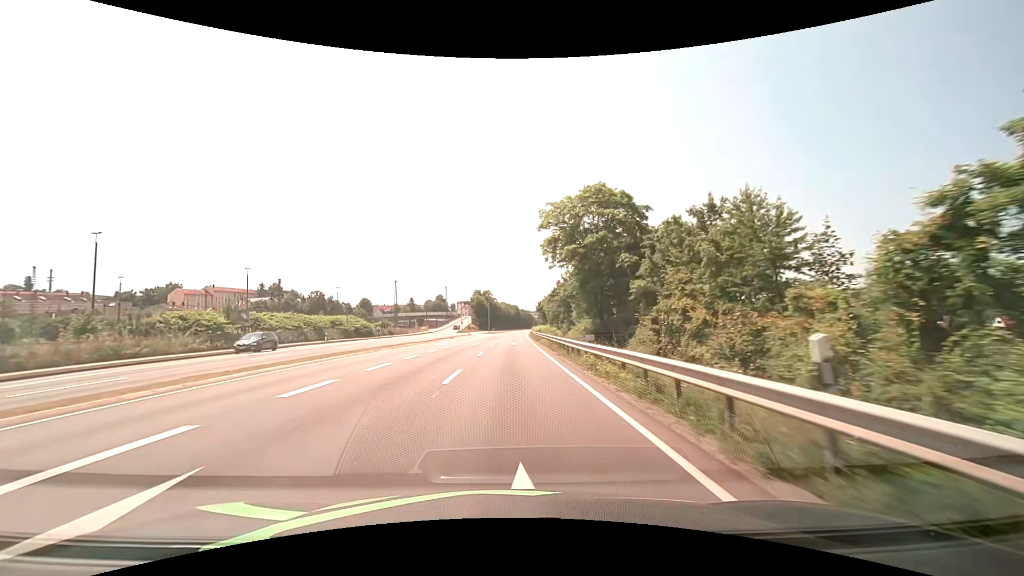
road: primary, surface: asphalt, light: Day
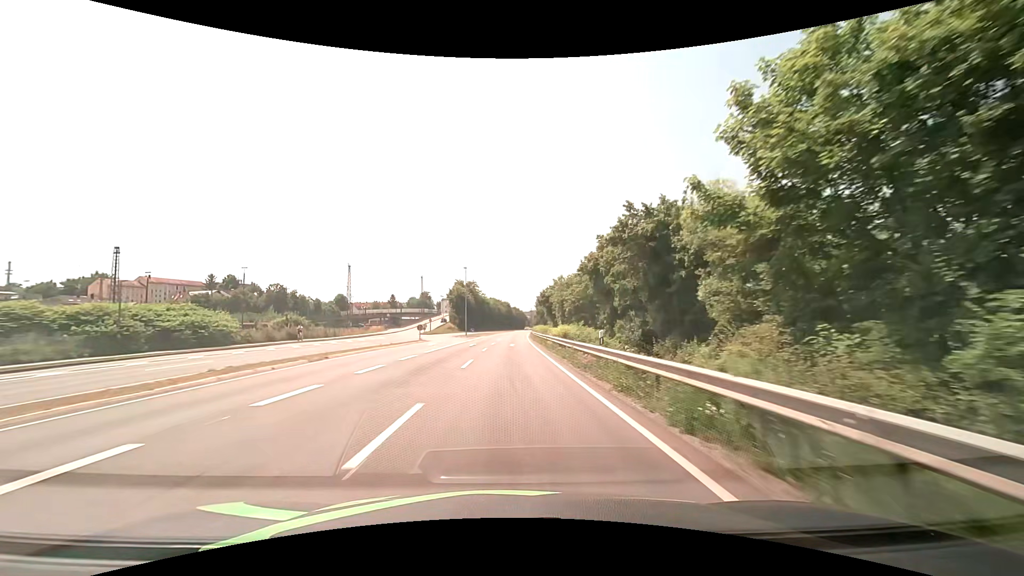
(+0.3, +43.0) m; +1°
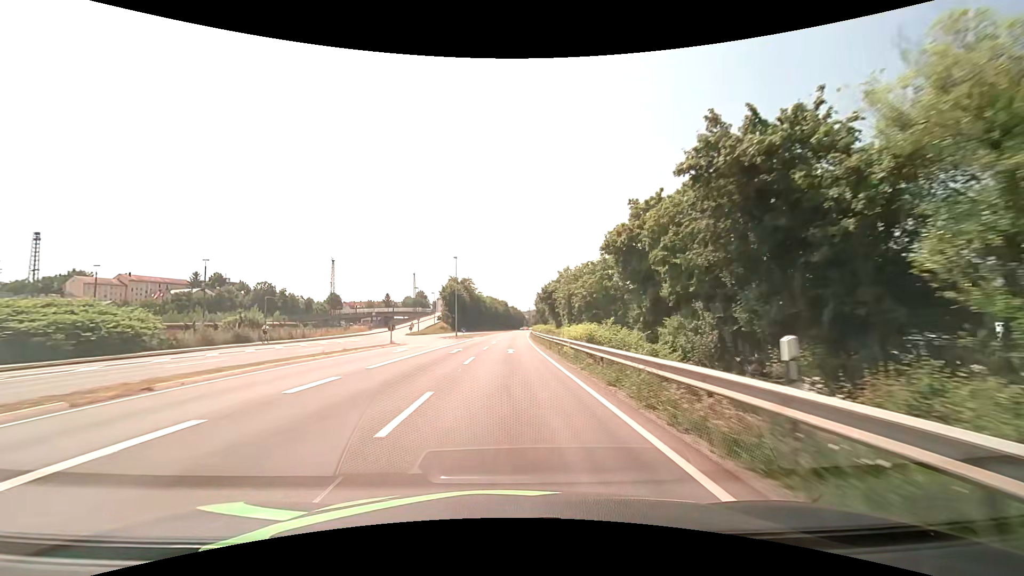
(0.0, +10.7) m; 0°
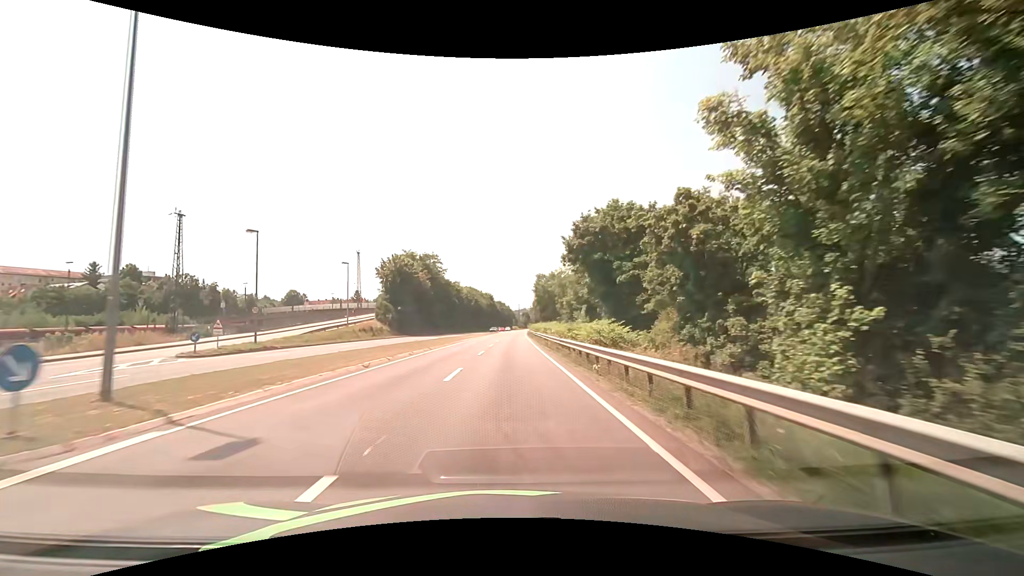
(+0.4, +53.6) m; +1°
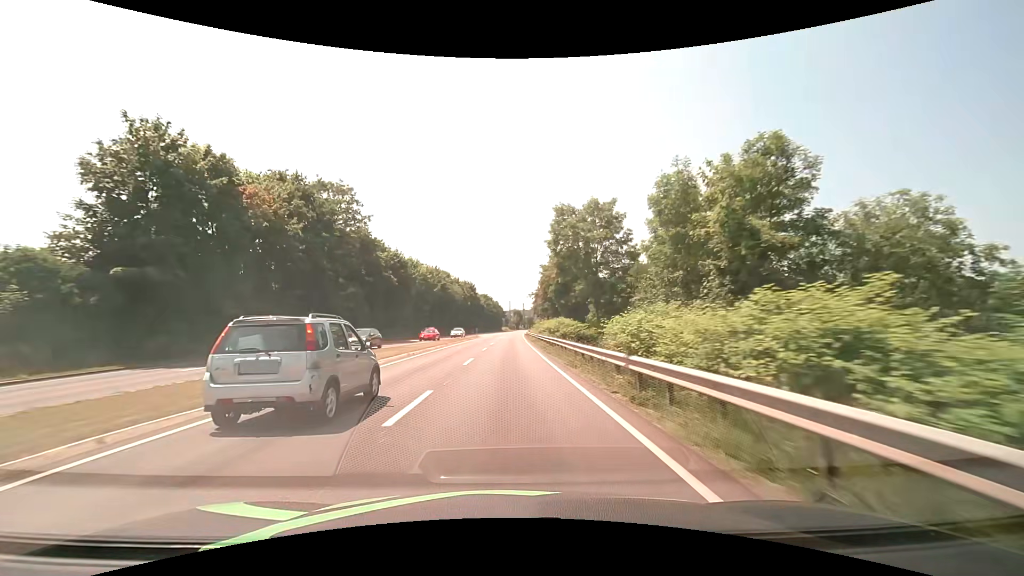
(+0.6, +53.7) m; +1°
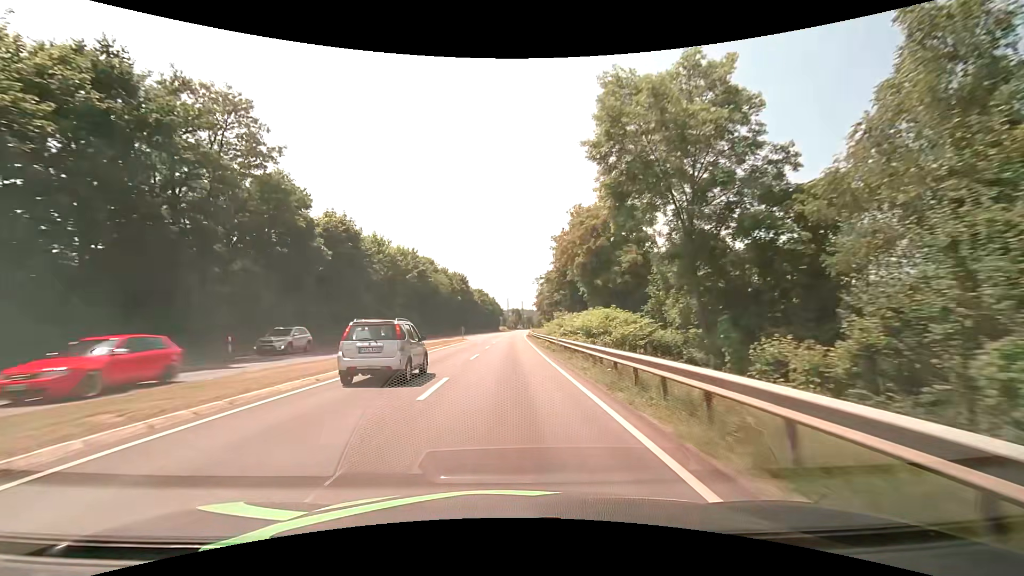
(0.0, +21.5) m; 0°
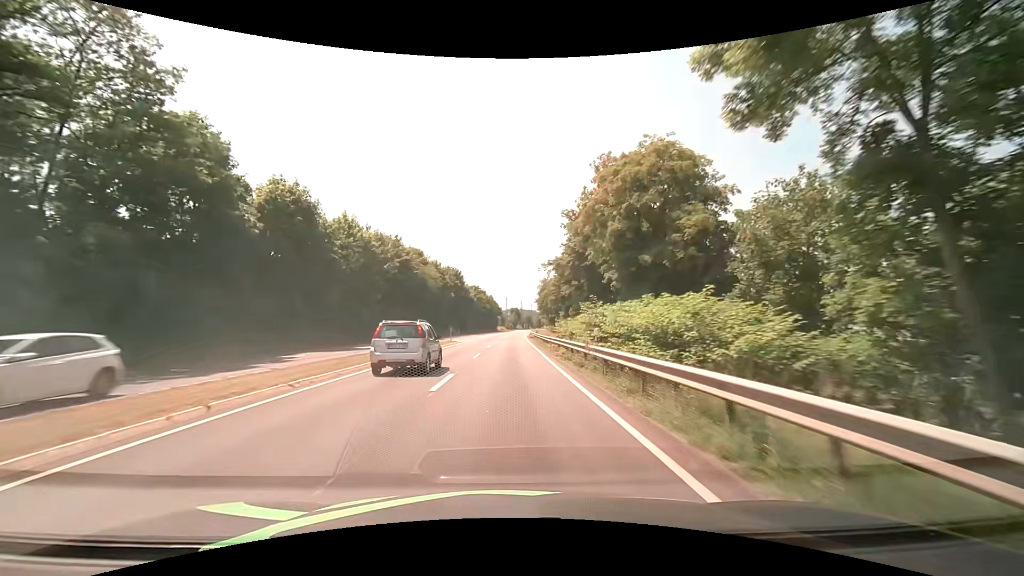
(0.0, +10.7) m; 0°
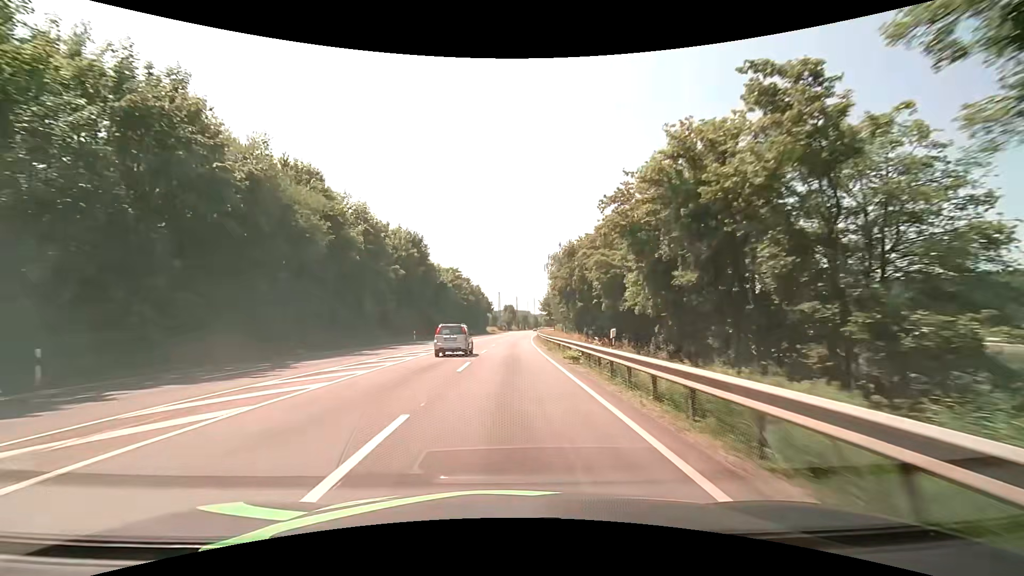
(+0.4, +43.0) m; +1°
(0, +10) (0, +20) (0, +30) (0, +40) (+1, +50) (+1, +60) (+2, +70) (+2, +80) (+3, +90) (+3, +100) m
